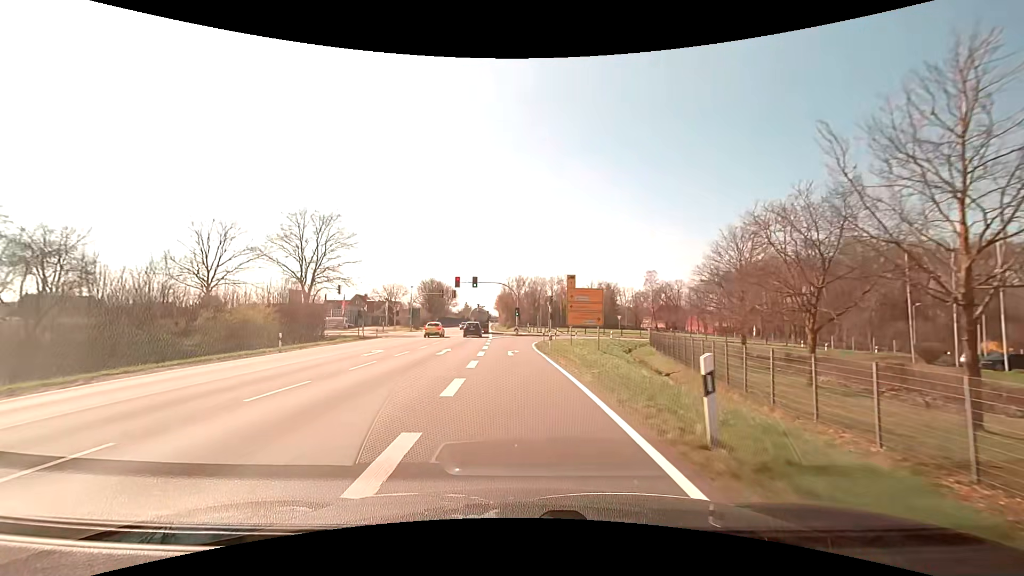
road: primary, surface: asphalt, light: Day
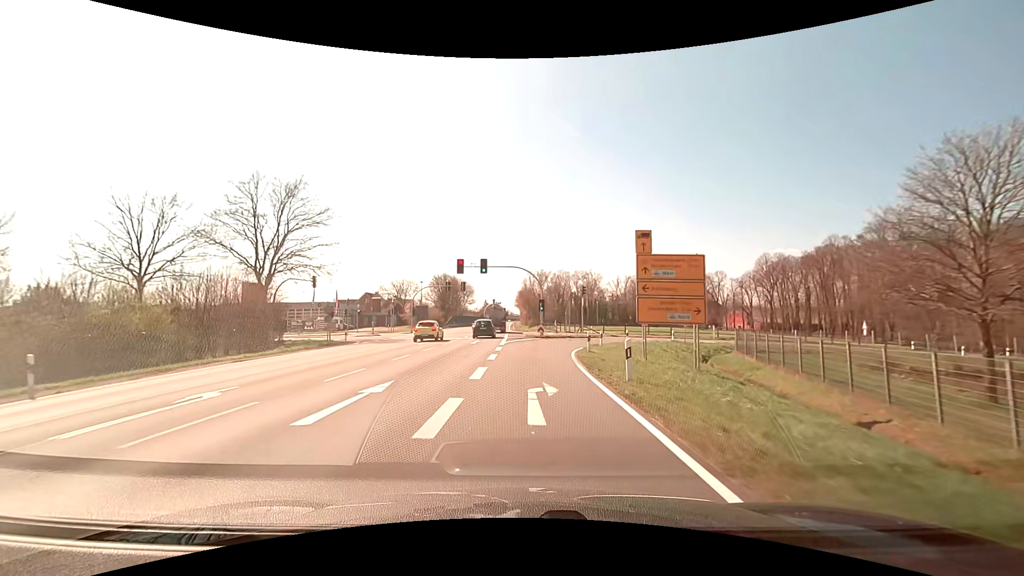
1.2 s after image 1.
(-0.4, +15.7) m; -3°
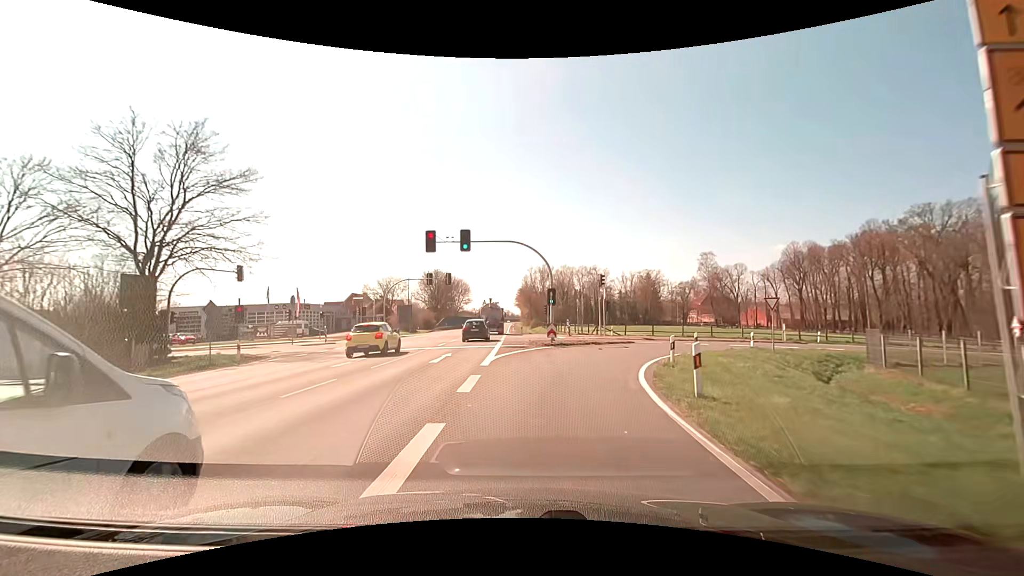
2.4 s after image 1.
(0.0, +14.3) m; 0°
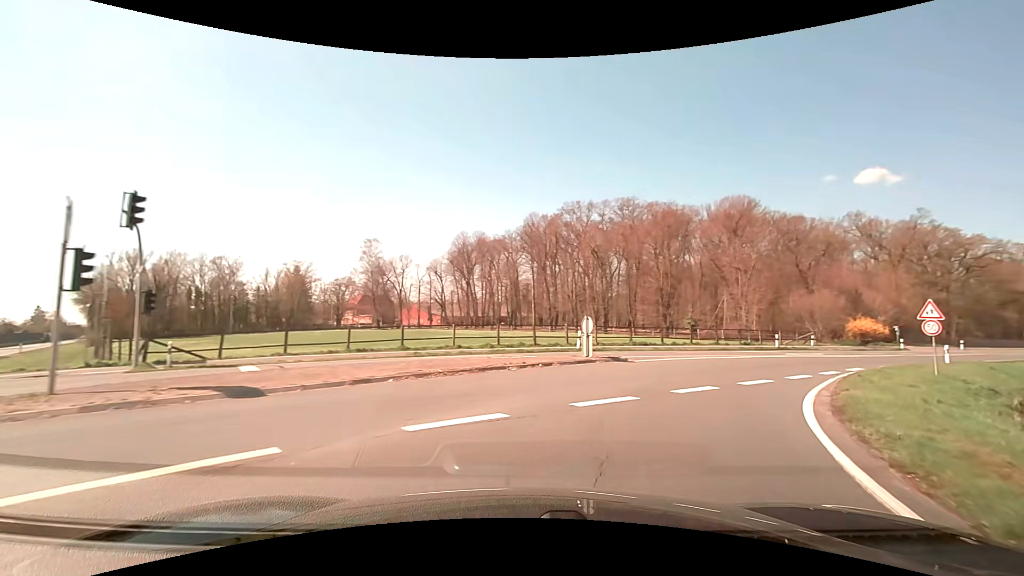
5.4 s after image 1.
(+6.7, +28.4) m; +37°
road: primary_link
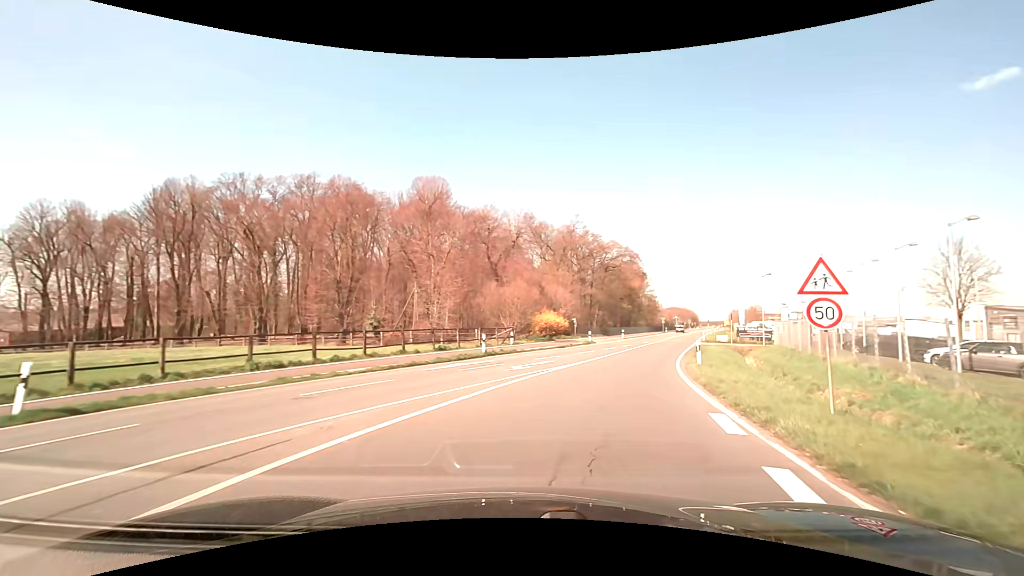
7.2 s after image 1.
(+4.9, +15.4) m; +34°
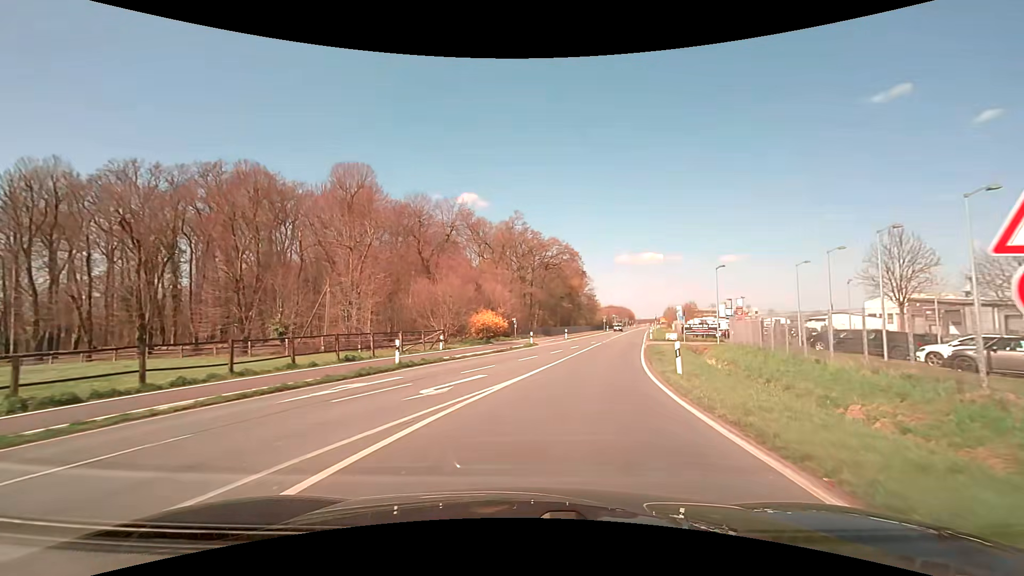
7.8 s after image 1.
(+0.4, +5.7) m; +7°
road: secondary
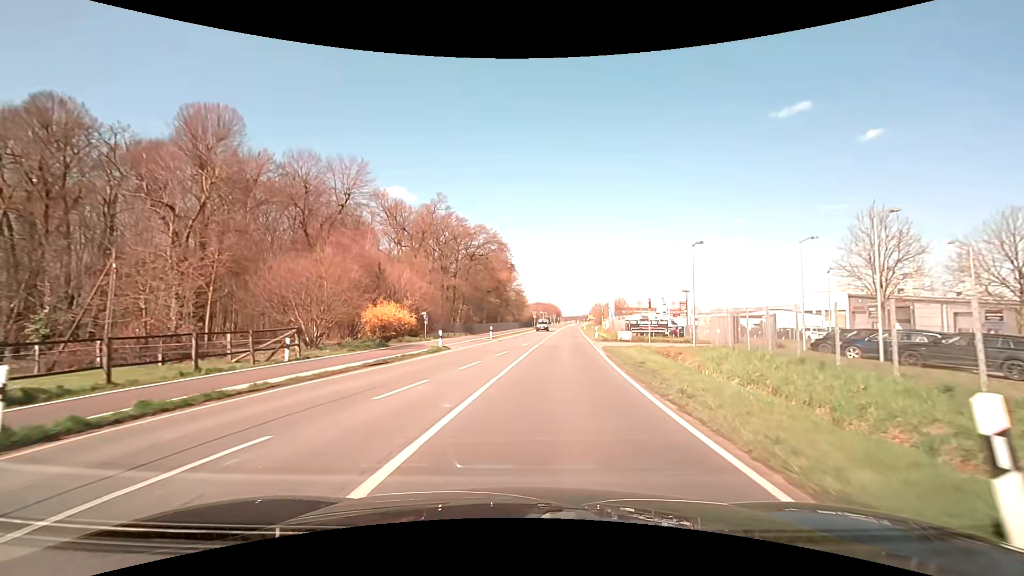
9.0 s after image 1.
(+1.0, +12.4) m; +8°
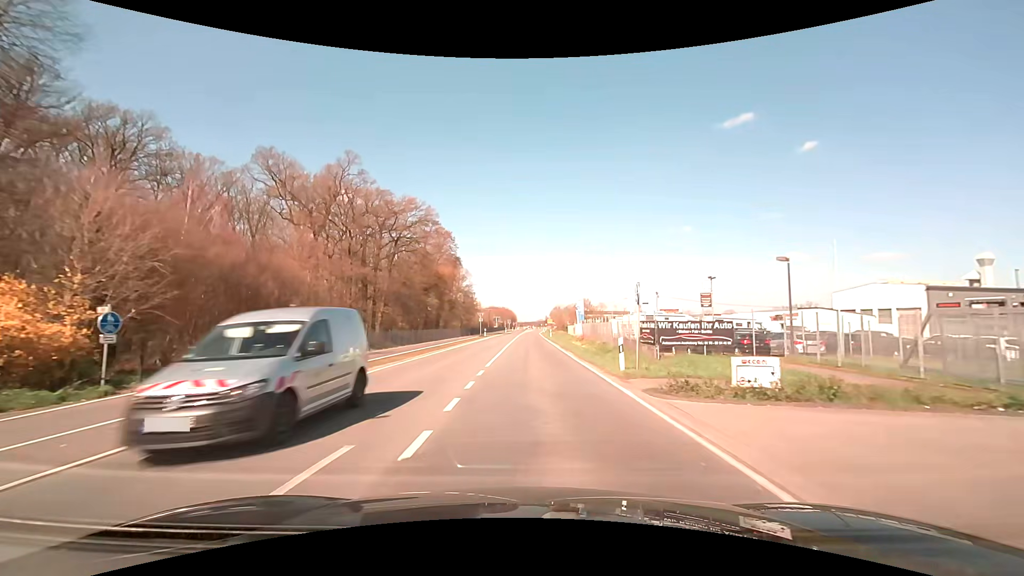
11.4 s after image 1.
(+1.9, +28.1) m; +5°
(0, +10) (0, +20) (0, +30) (+1, +40) (+1, +50) (+1, +60) (+1, +70) (+1, +80) (+1, +90) (+2, +100) m
